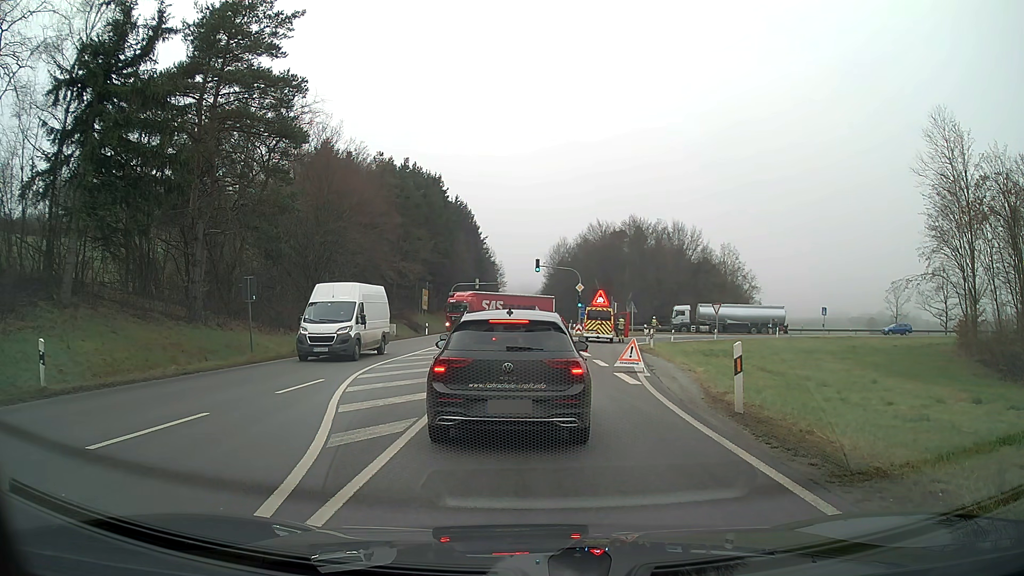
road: primary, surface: asphalt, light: Day
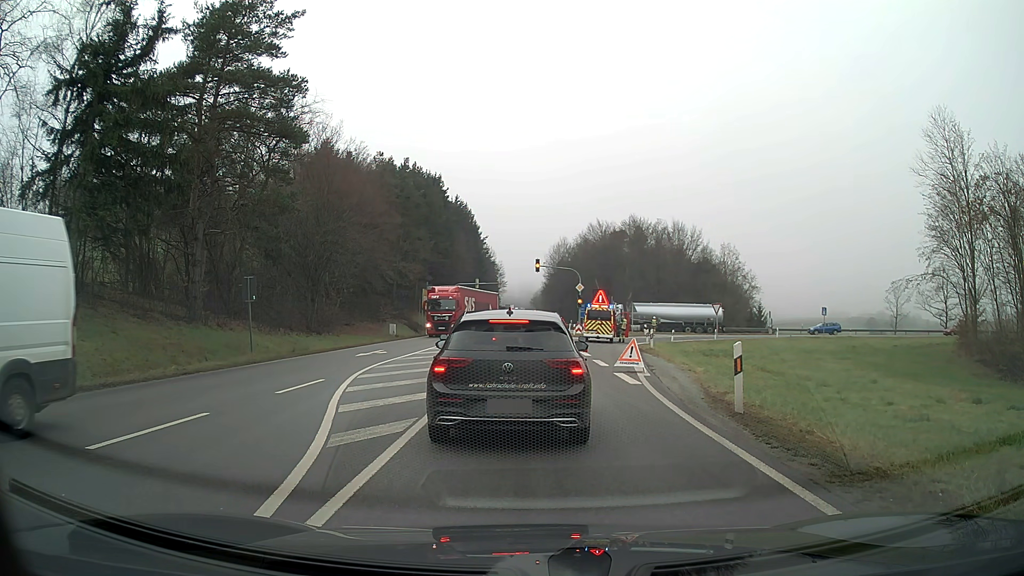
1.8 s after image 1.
(0.0, 0.0) m; 0°
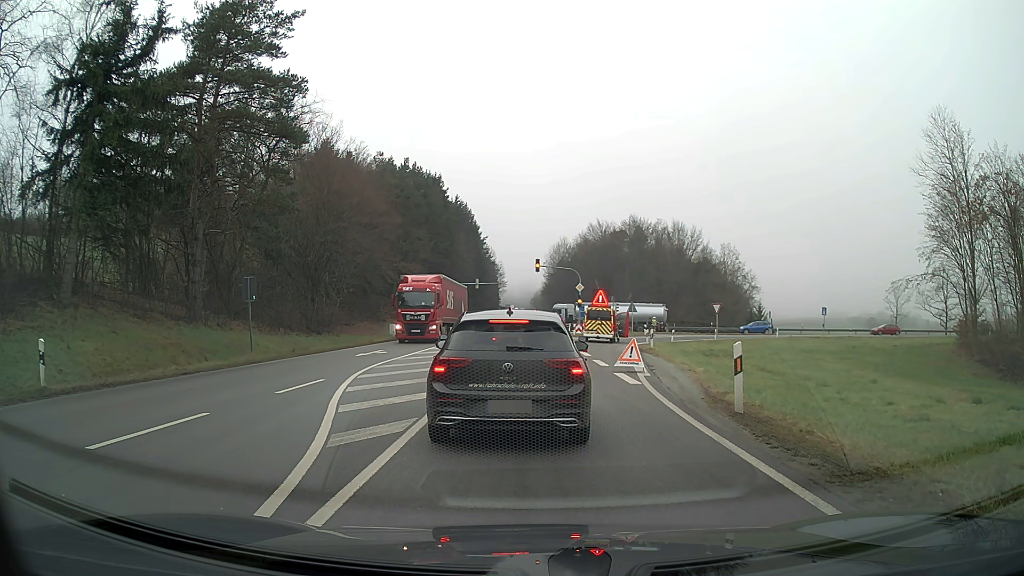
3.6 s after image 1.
(0.0, 0.0) m; 0°
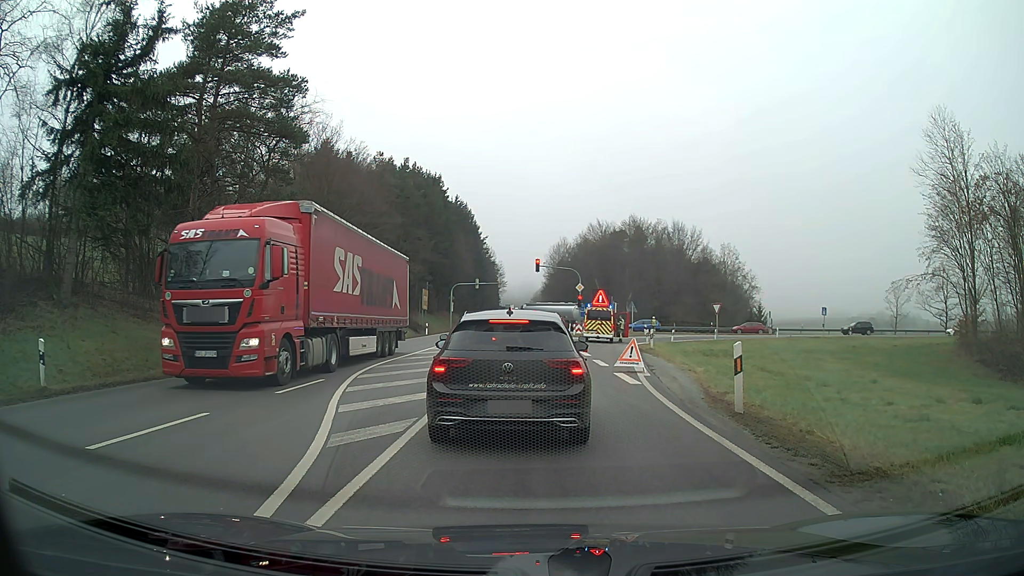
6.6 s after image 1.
(0.0, 0.0) m; 0°
